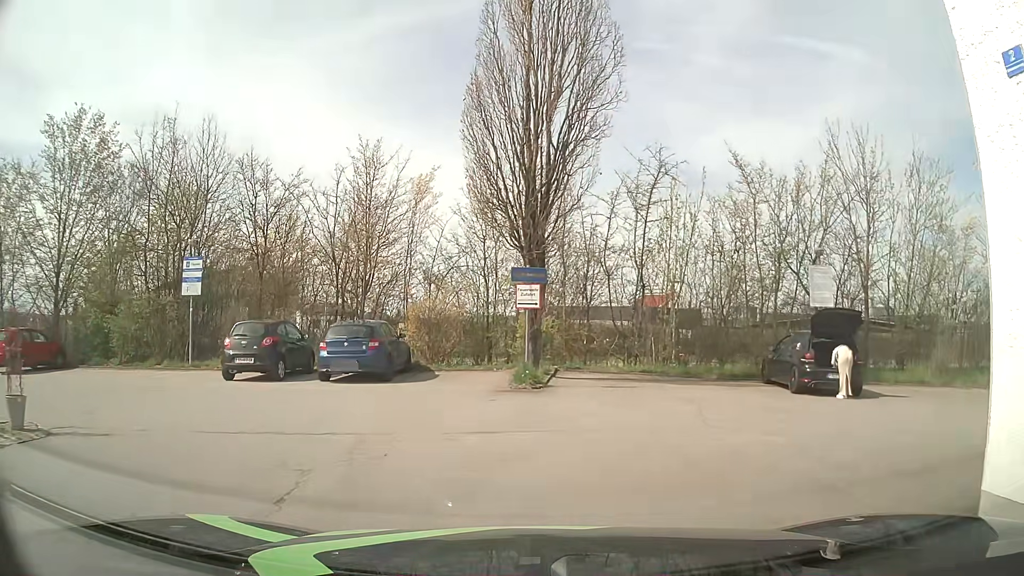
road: service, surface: asphalt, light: Day
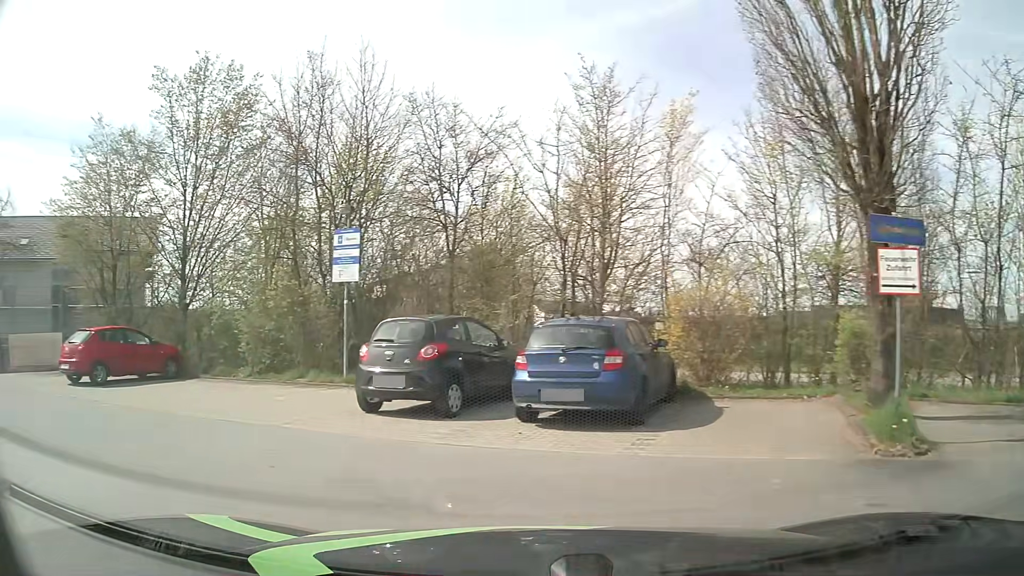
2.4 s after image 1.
(-0.8, +6.9) m; -20°
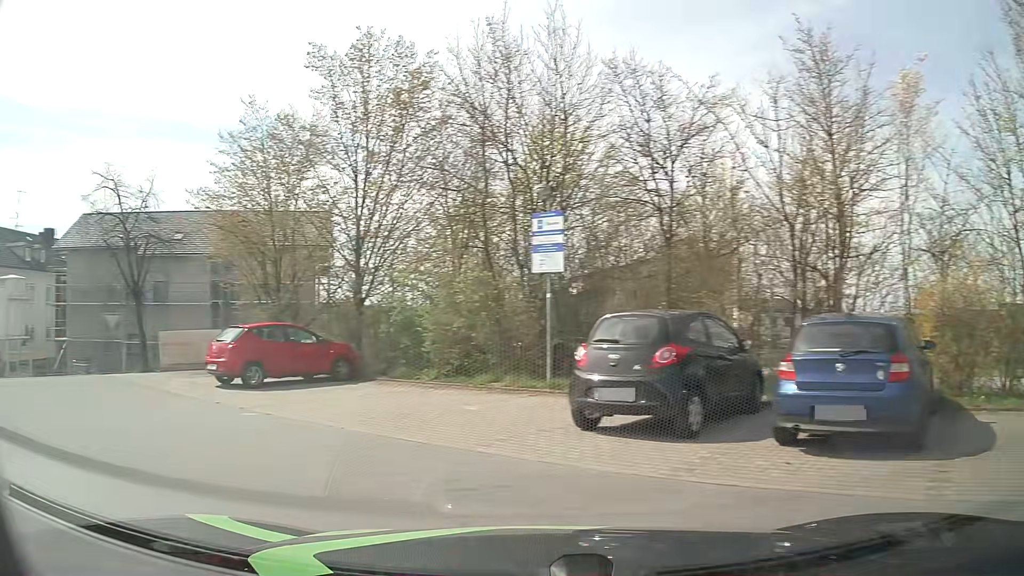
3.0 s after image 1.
(-0.3, +2.1) m; -16°
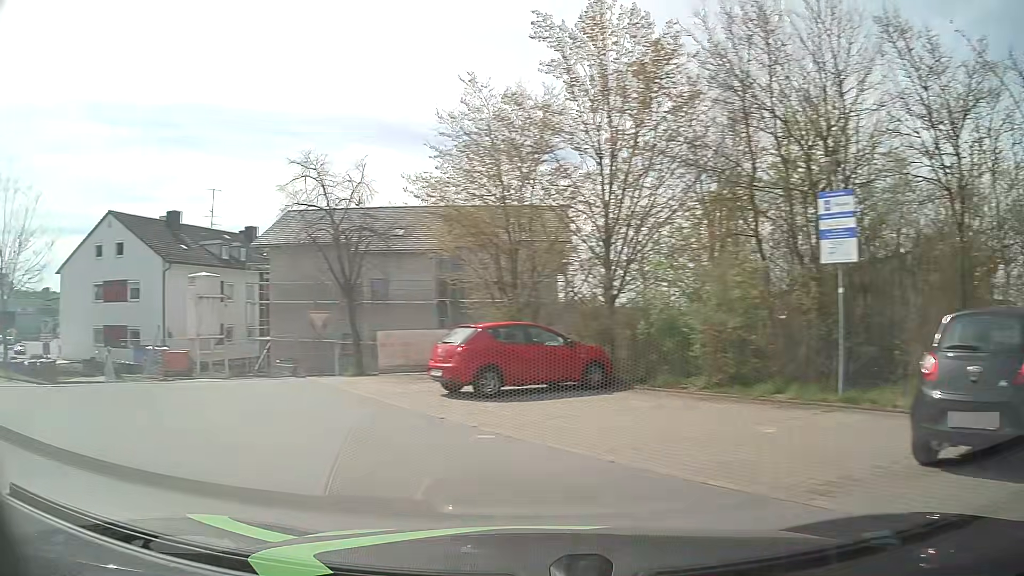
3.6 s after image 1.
(-0.4, +2.3) m; -21°
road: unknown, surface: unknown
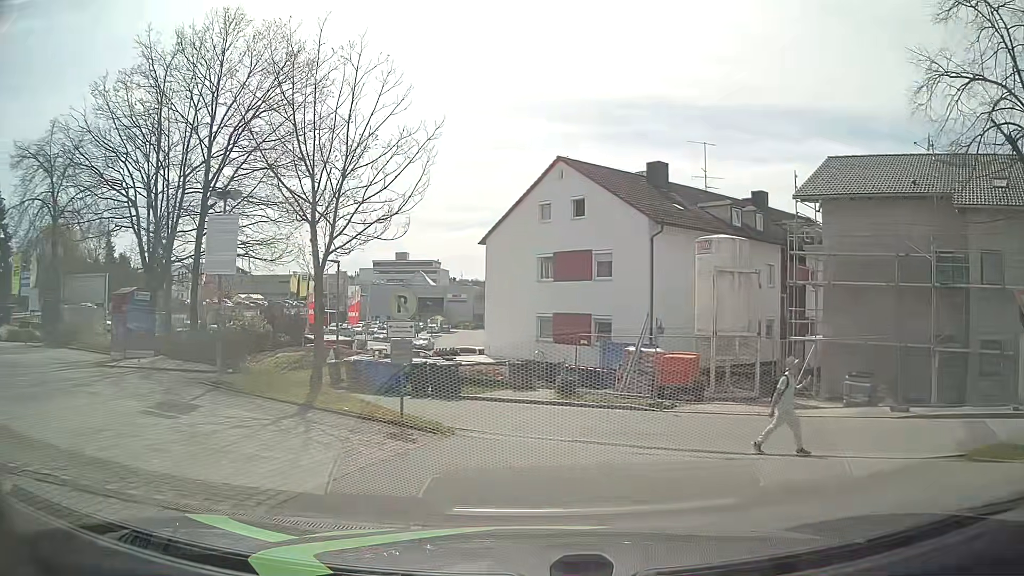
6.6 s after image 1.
(-6.8, +11.5) m; -40°
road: service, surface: asphalt
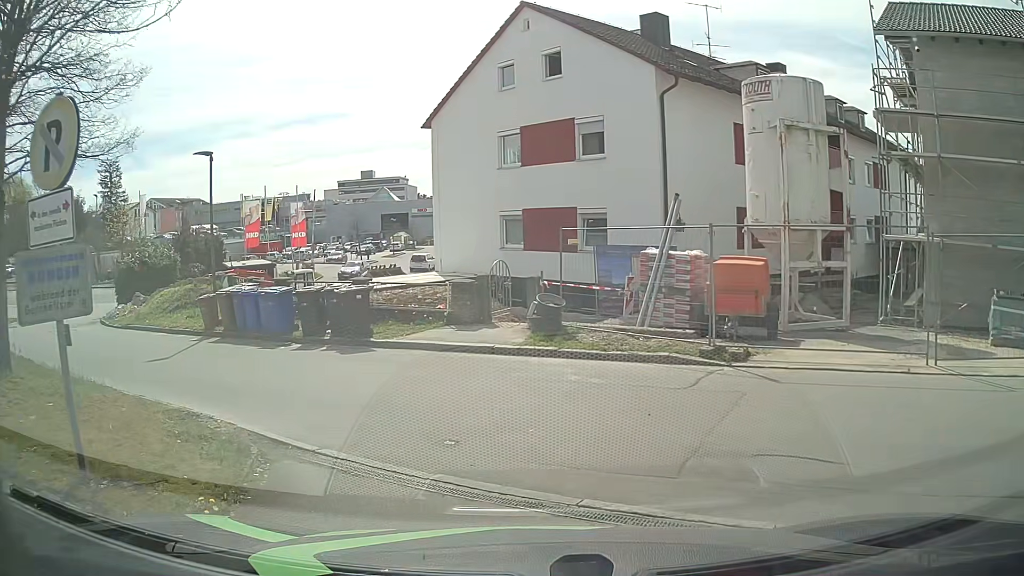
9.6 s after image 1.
(+0.2, +8.5) m; +3°
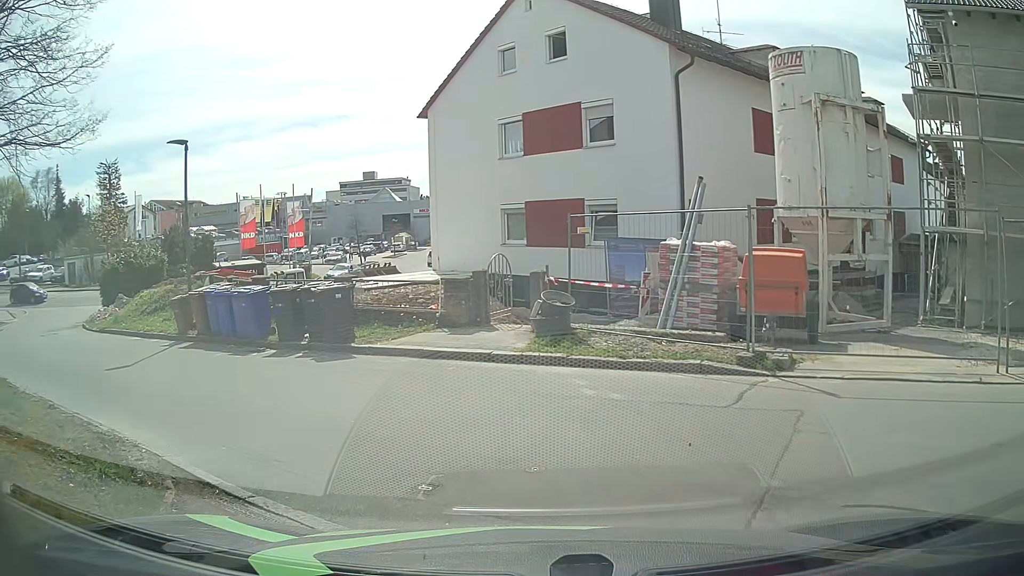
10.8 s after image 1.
(-0.1, +1.6) m; -2°
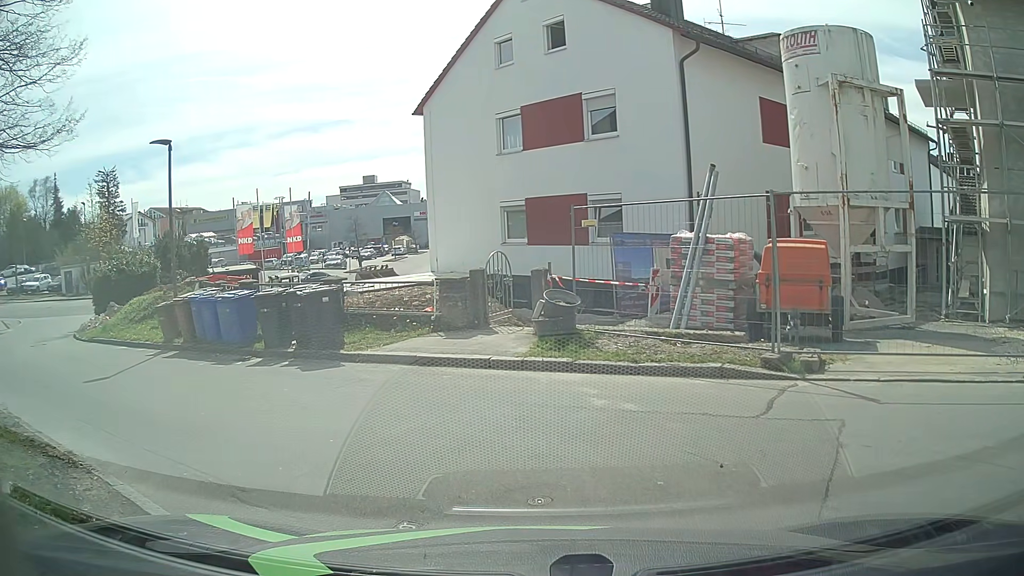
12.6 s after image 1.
(0.0, +0.8) m; 0°
